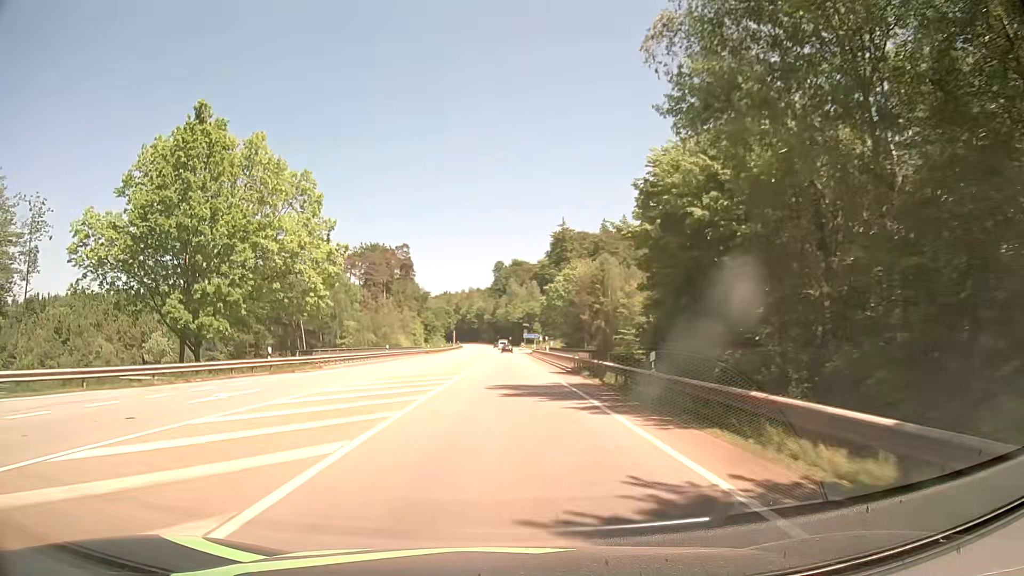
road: secondary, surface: asphalt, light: Day
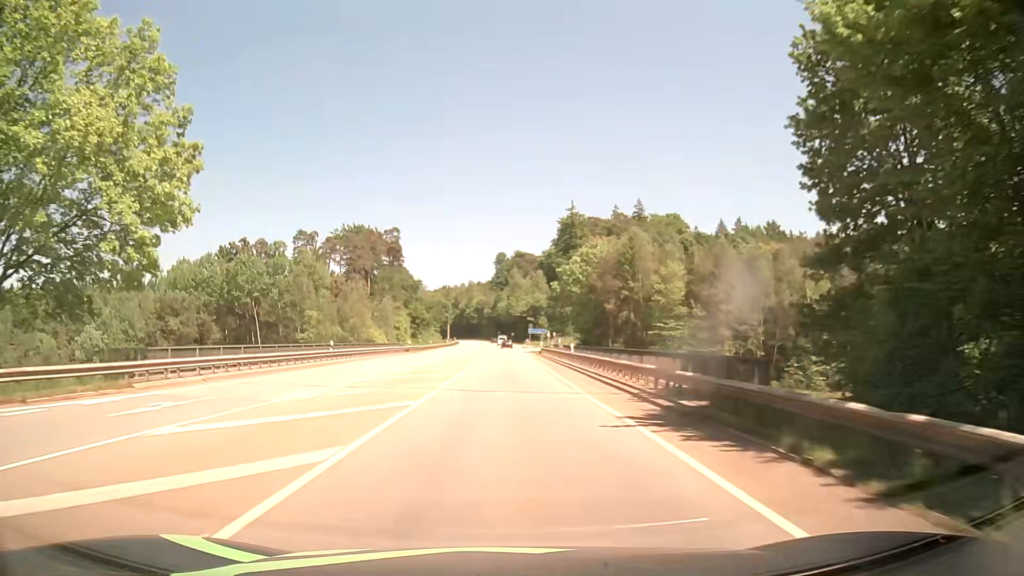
(+0.1, +21.5) m; 0°
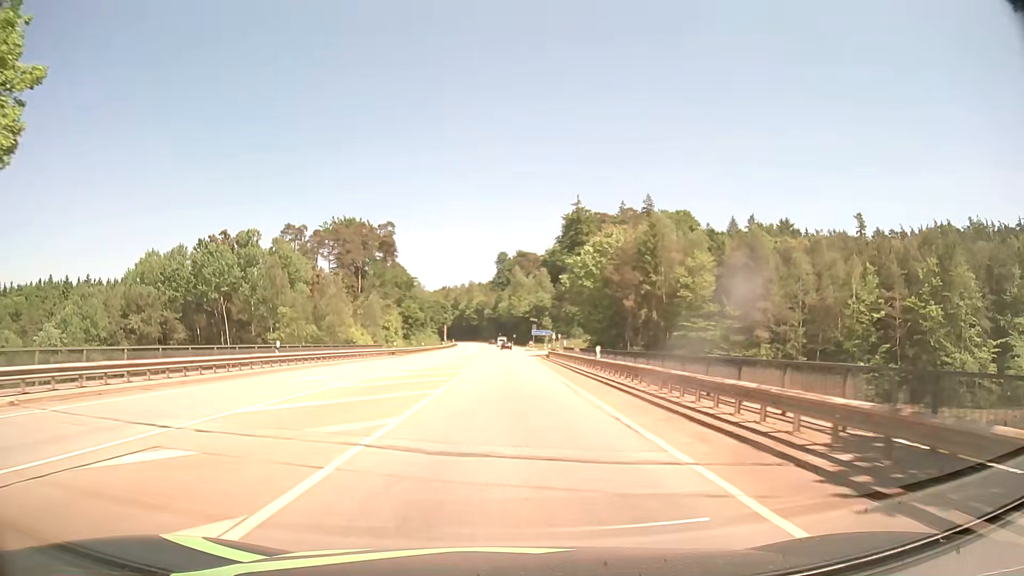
(0.0, +10.8) m; 0°
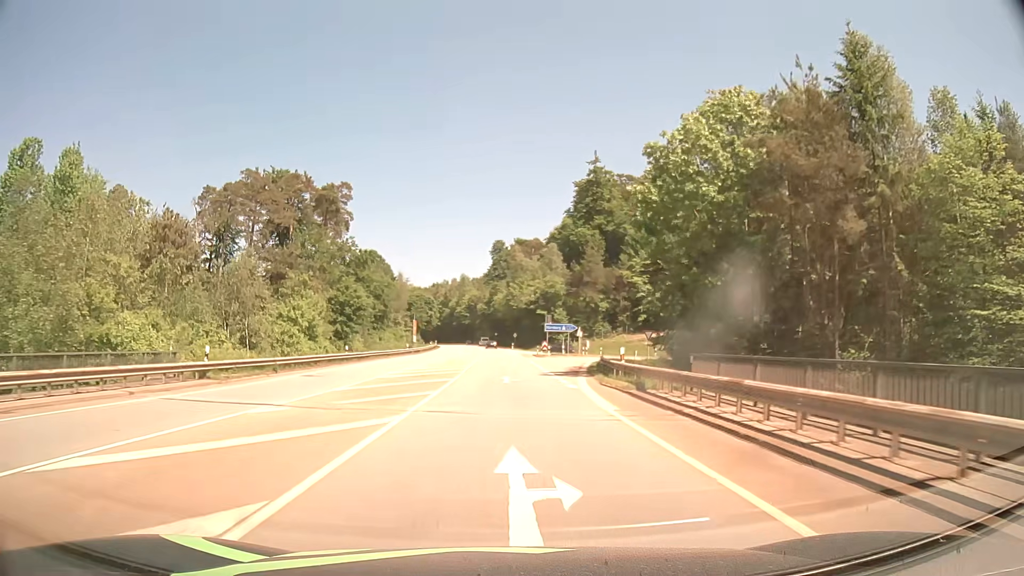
(-0.2, +43.1) m; 0°
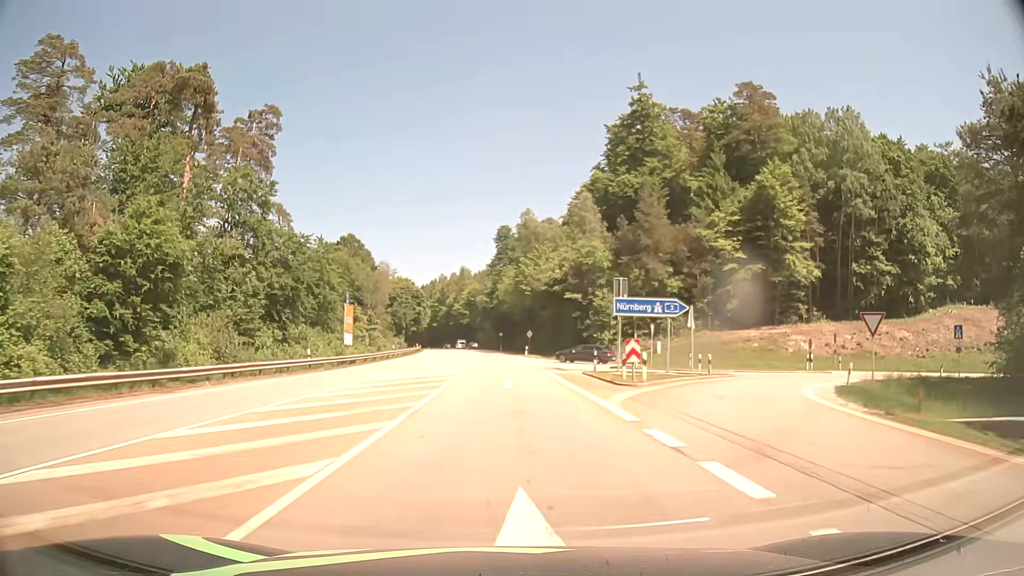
(-0.2, +42.9) m; 0°
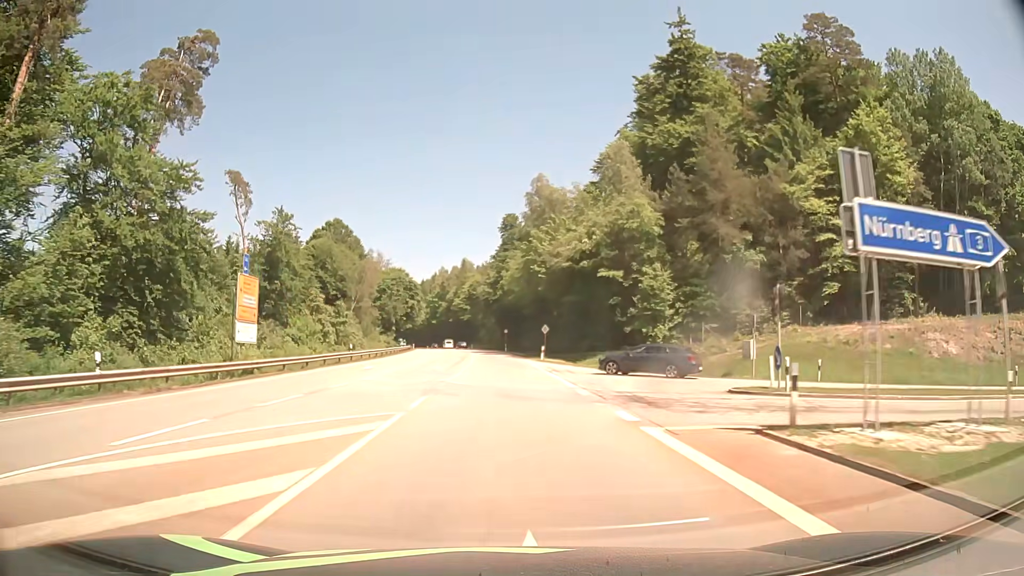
(-0.1, +21.4) m; 0°
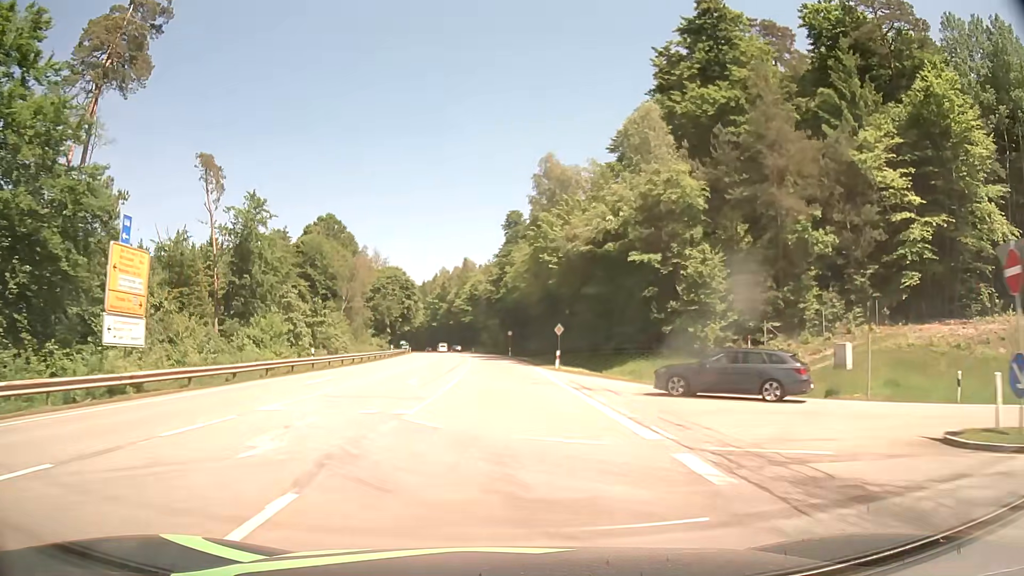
(0.0, +10.7) m; 0°
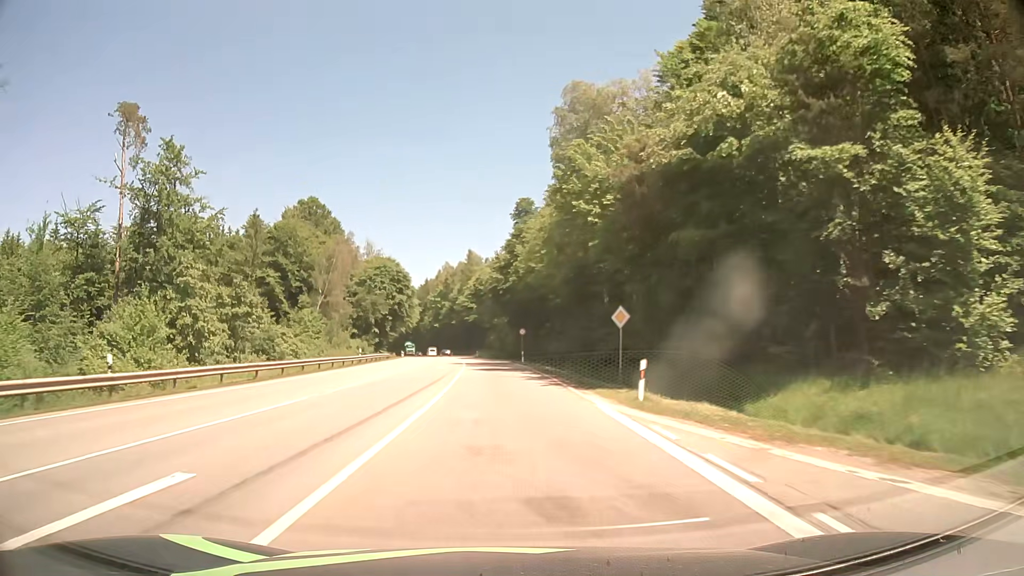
(-0.1, +21.5) m; -1°
(0, +10) (0, +20) (0, +30) (-1, +40) (-1, +50) (-2, +60) (-2, +70) (-3, +80) (-4, +90) (-6, +100) m
